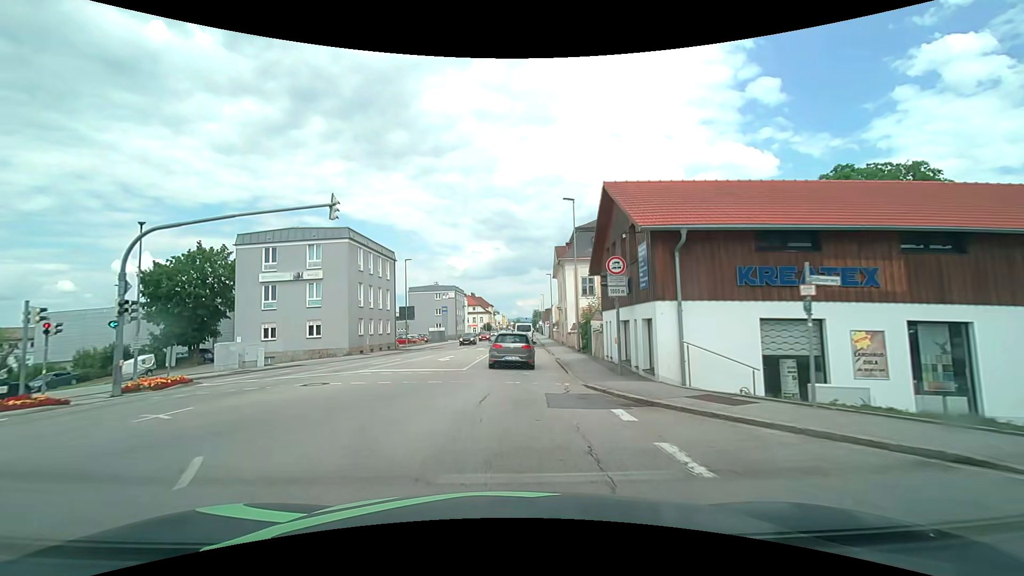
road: tertiary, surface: asphalt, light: Day
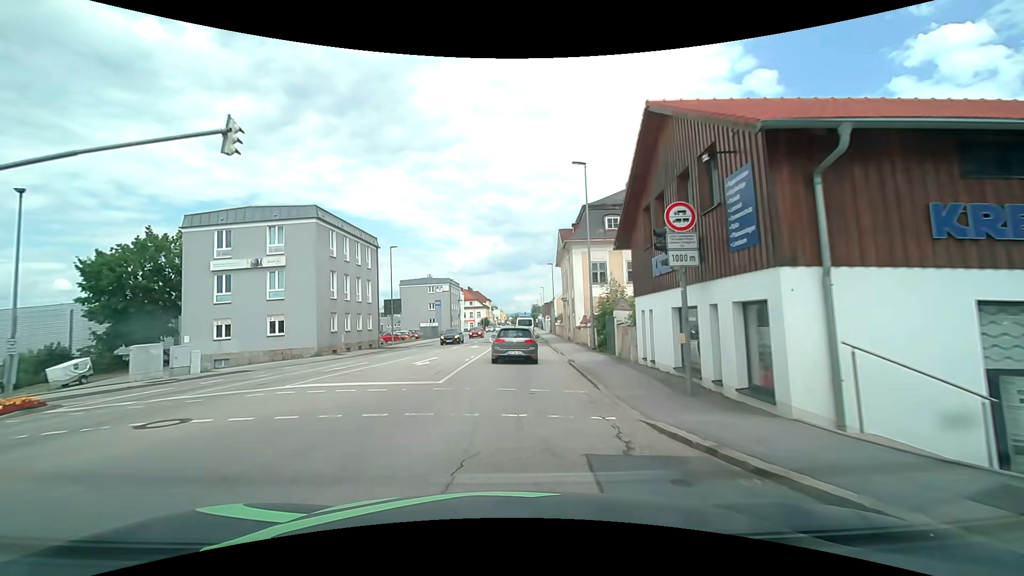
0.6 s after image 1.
(-0.1, +6.2) m; -1°
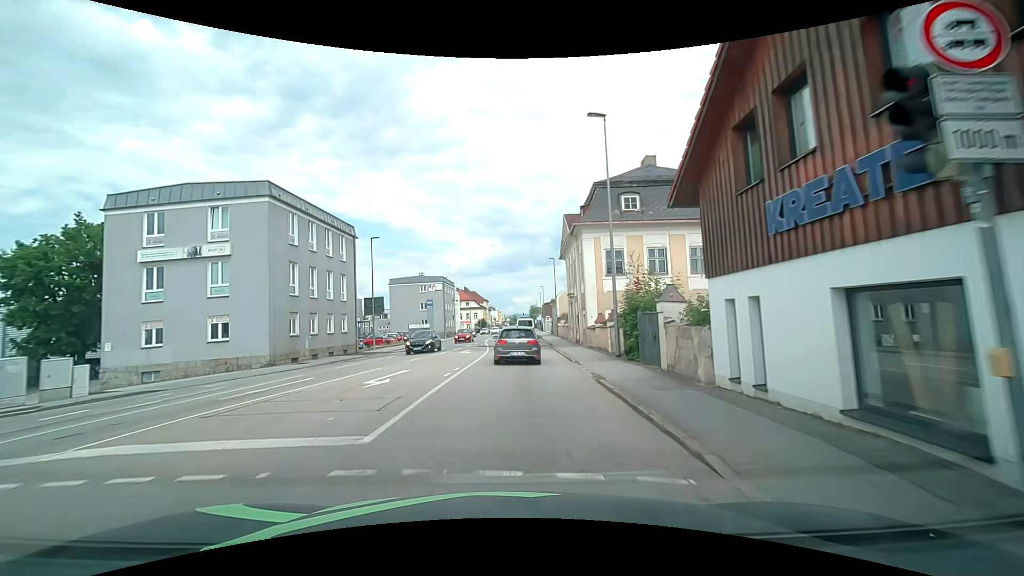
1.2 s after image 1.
(0.0, +6.3) m; 0°
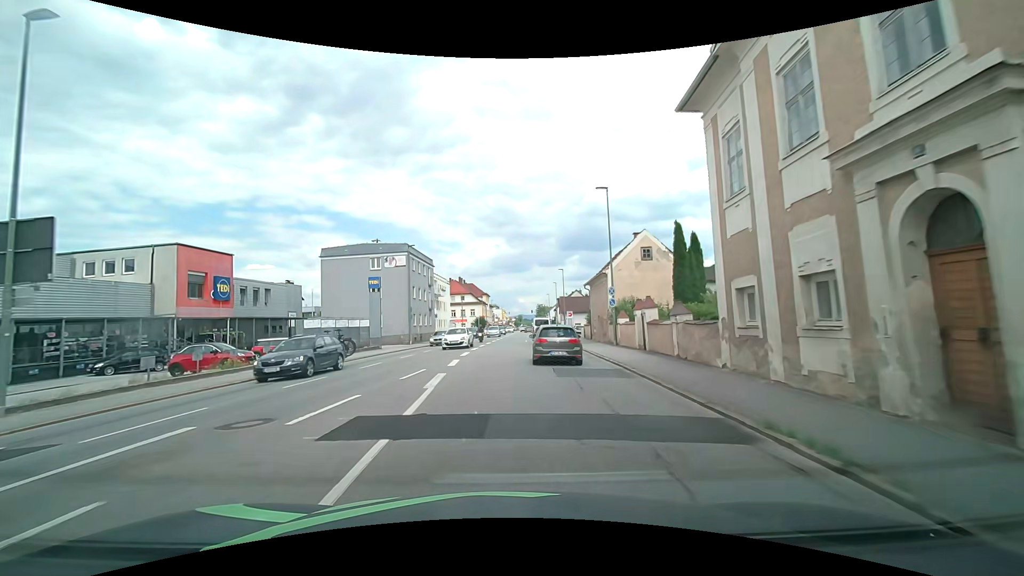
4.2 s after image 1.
(+0.1, +33.0) m; 0°
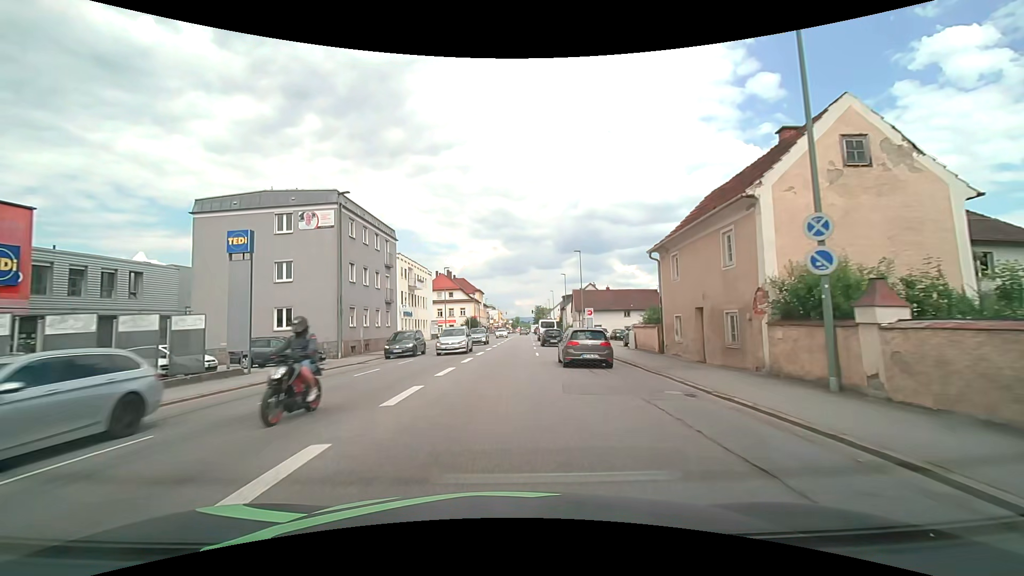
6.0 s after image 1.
(-0.3, +21.0) m; 0°
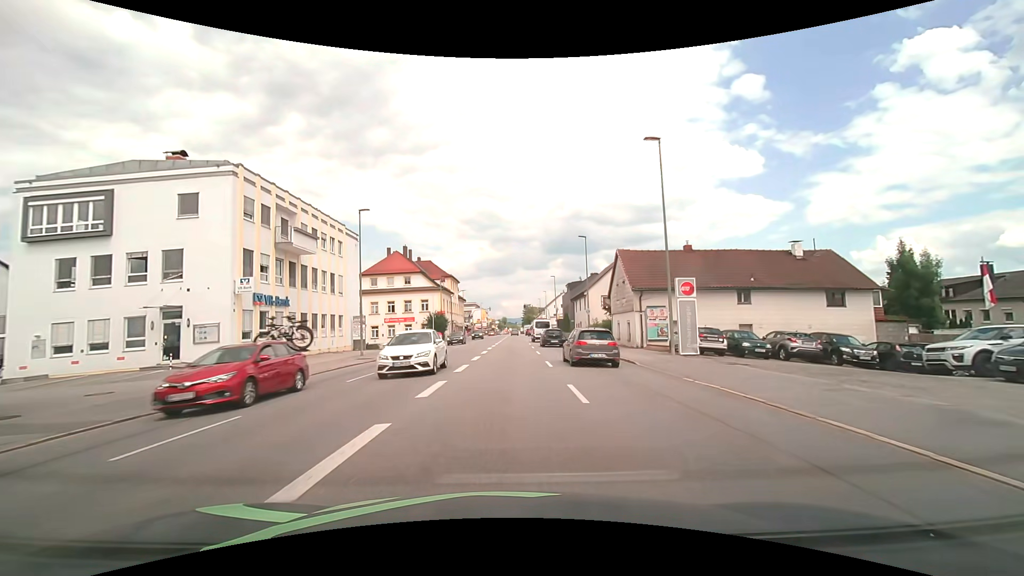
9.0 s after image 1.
(+0.5, +34.7) m; +1°
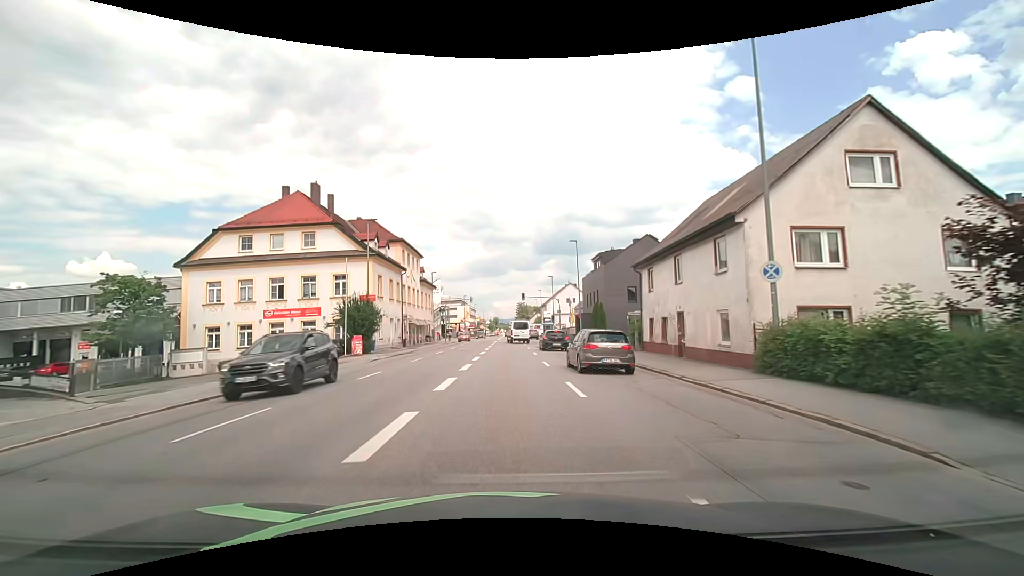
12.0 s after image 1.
(+0.3, +35.0) m; +1°
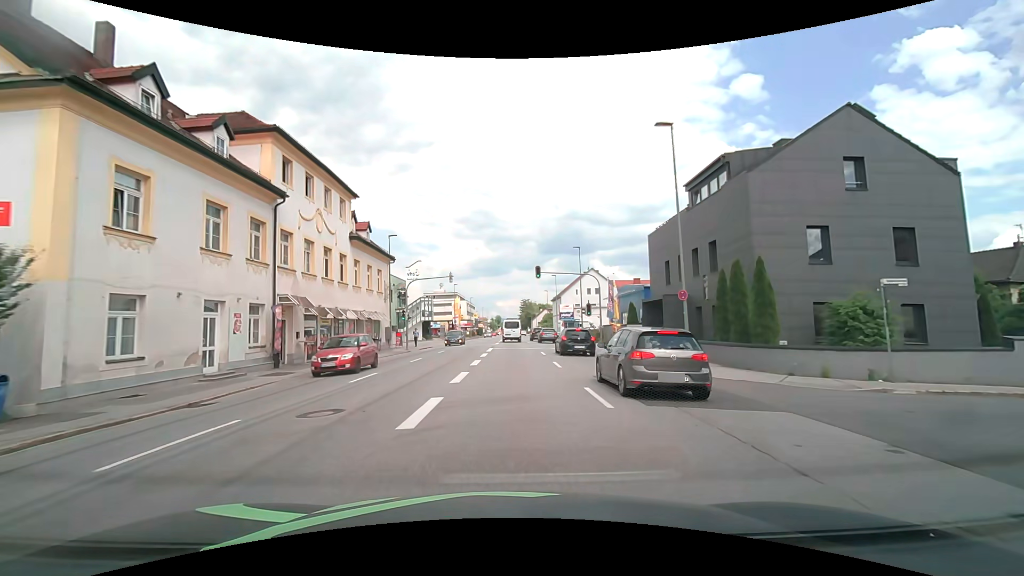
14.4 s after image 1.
(-0.1, +28.6) m; -1°
(0, +10) (0, +20) (0, +30) (0, +40) (0, +50) (+1, +60) (+1, +70) (+1, +80) (+1, +90) (+1, +100) m
